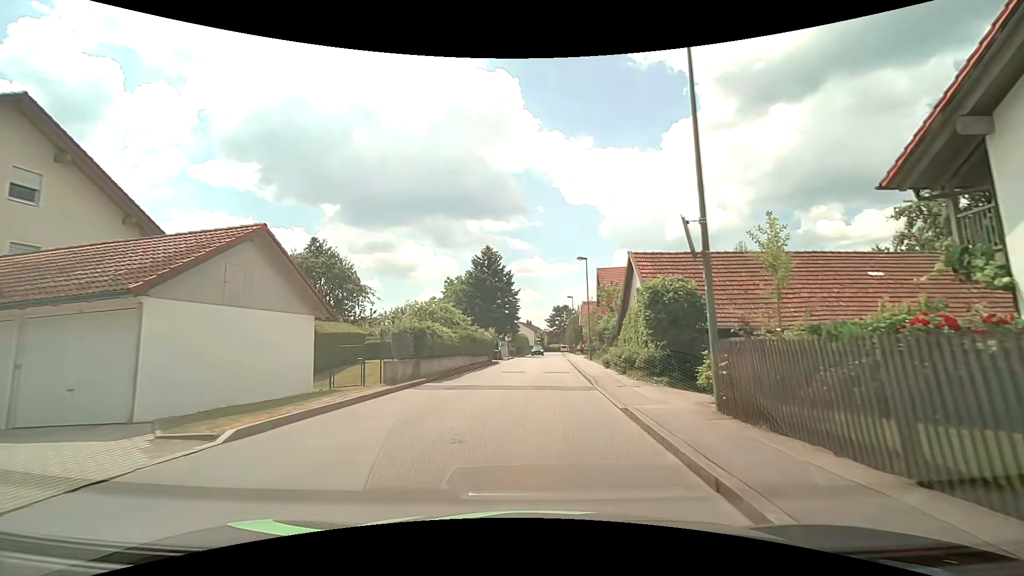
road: unclassified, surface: asphalt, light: Day
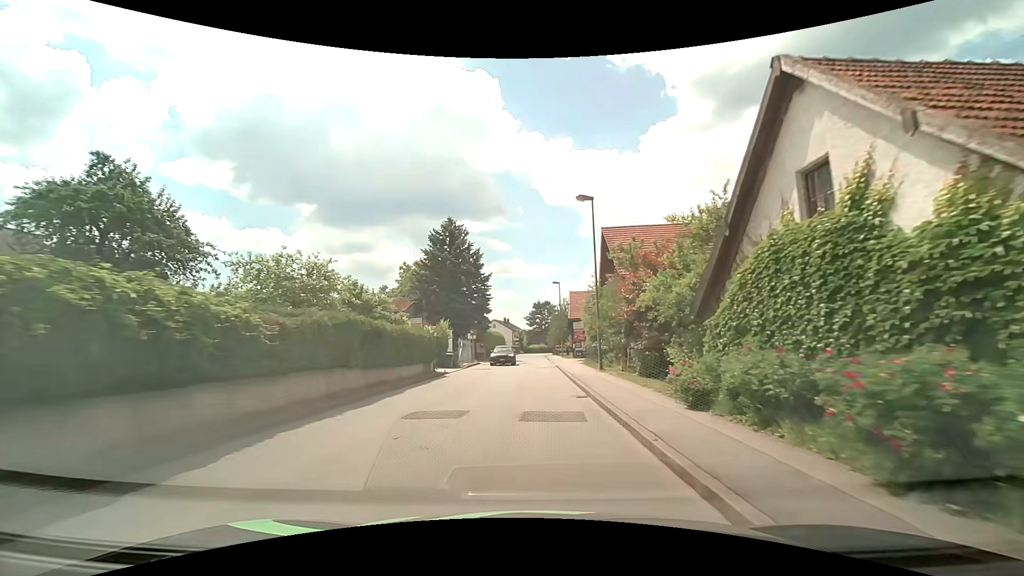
(+0.4, +16.6) m; +2°
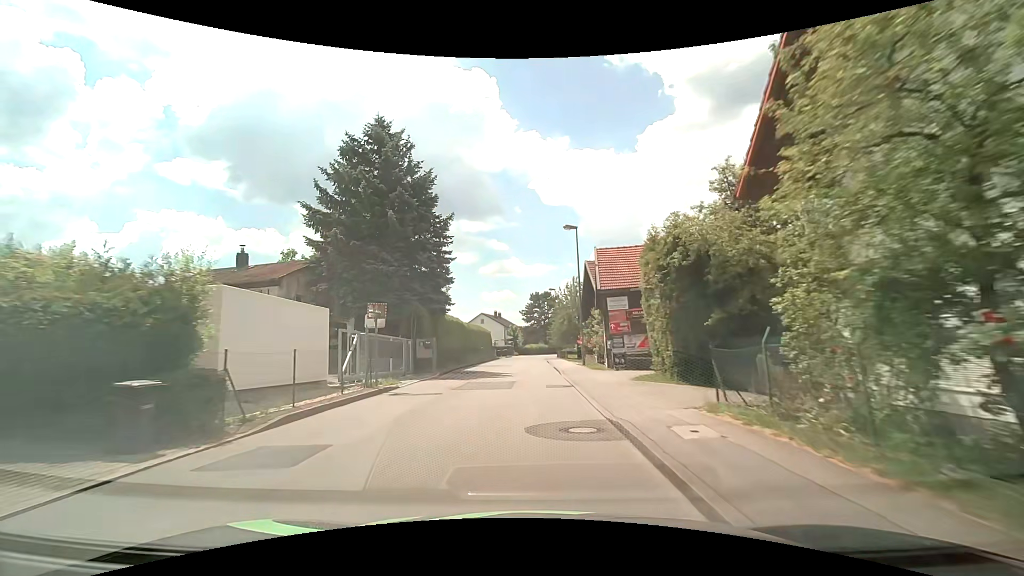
(+0.3, +25.2) m; +1°
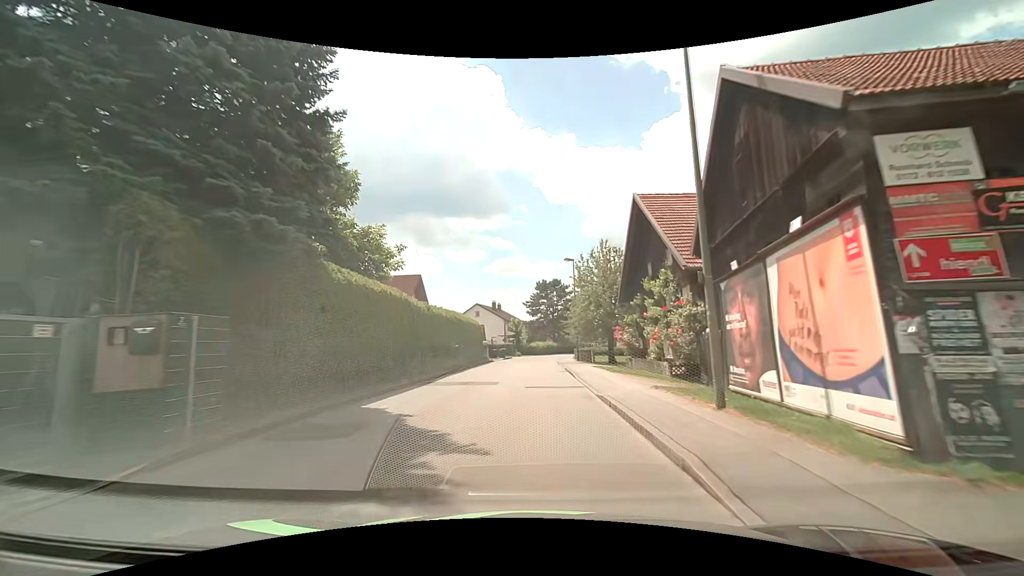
(-0.2, +19.6) m; -1°
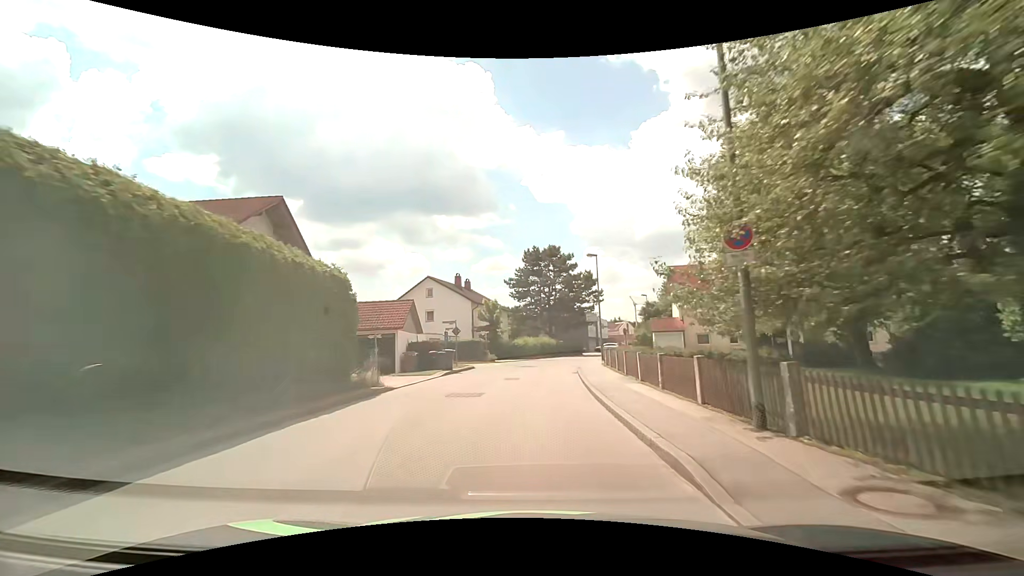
(+0.5, +32.5) m; +1°
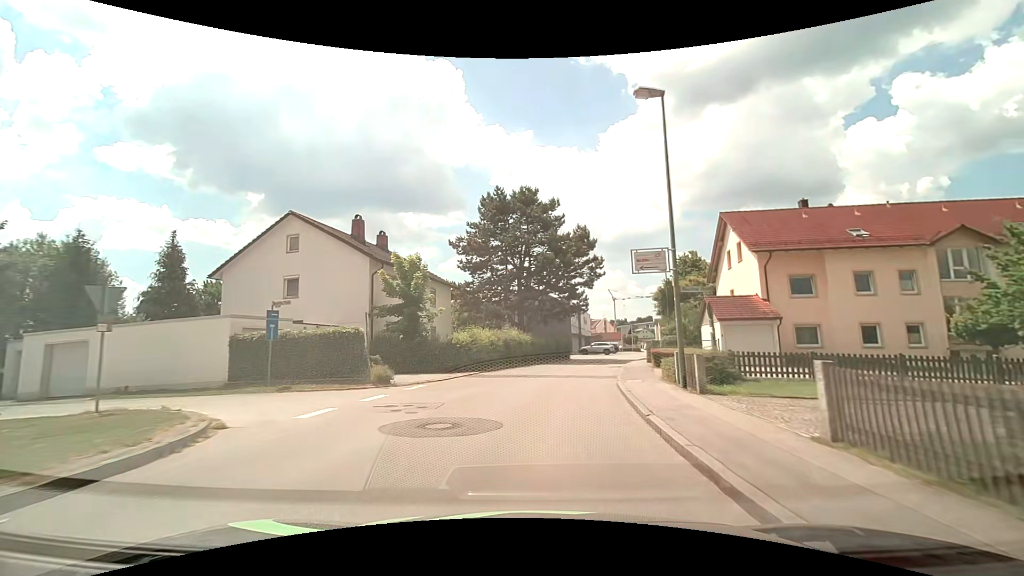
(+0.6, +25.3) m; +4°
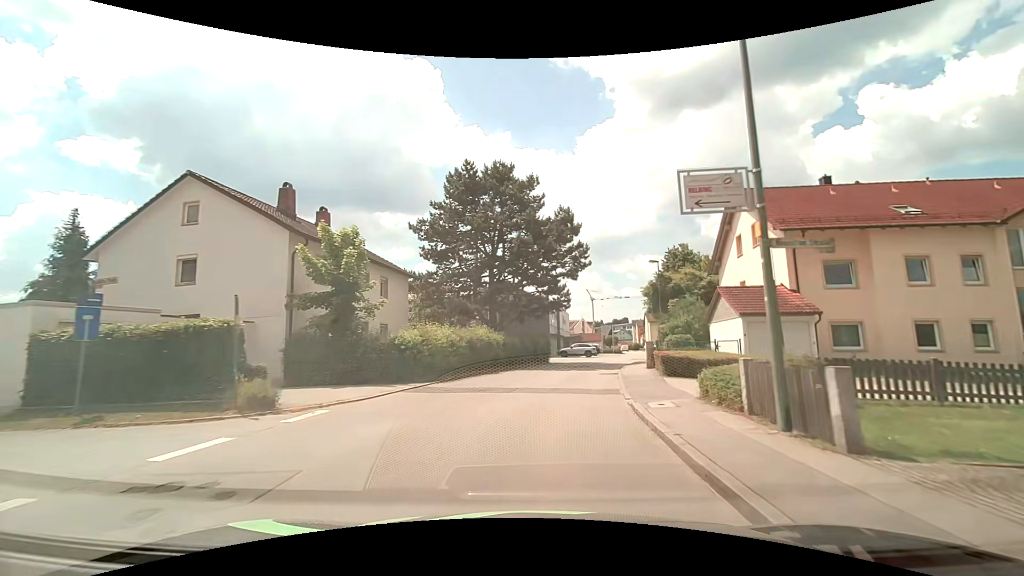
(+0.1, +6.2) m; +3°
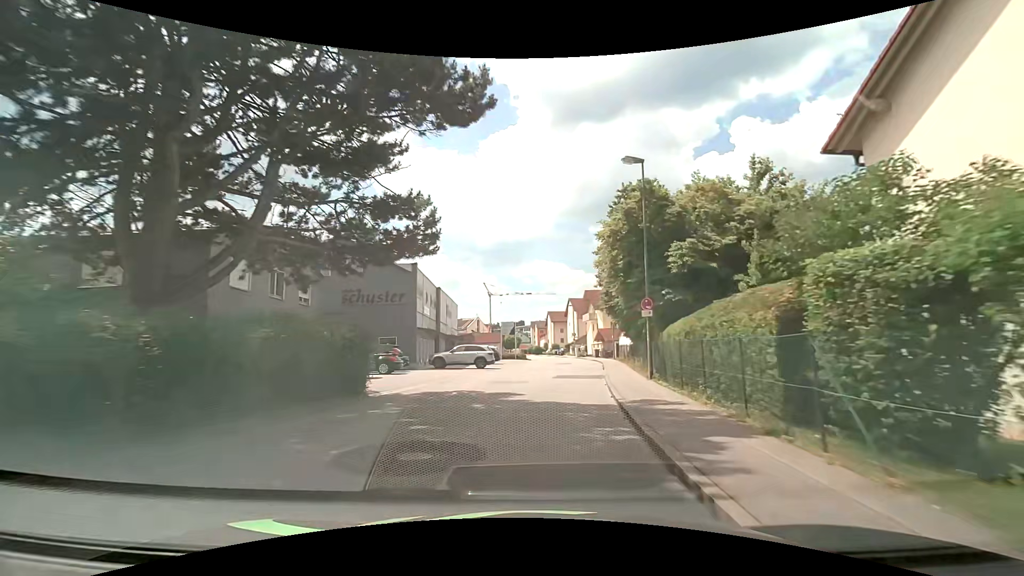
(+2.7, +25.0) m; +12°
(0, +10) (+1, +20) (+2, +30) (+3, +40) (+4, +50) (+5, +60) (+5, +70) (+4, +80) (+3, +90) (+3, +100) m
